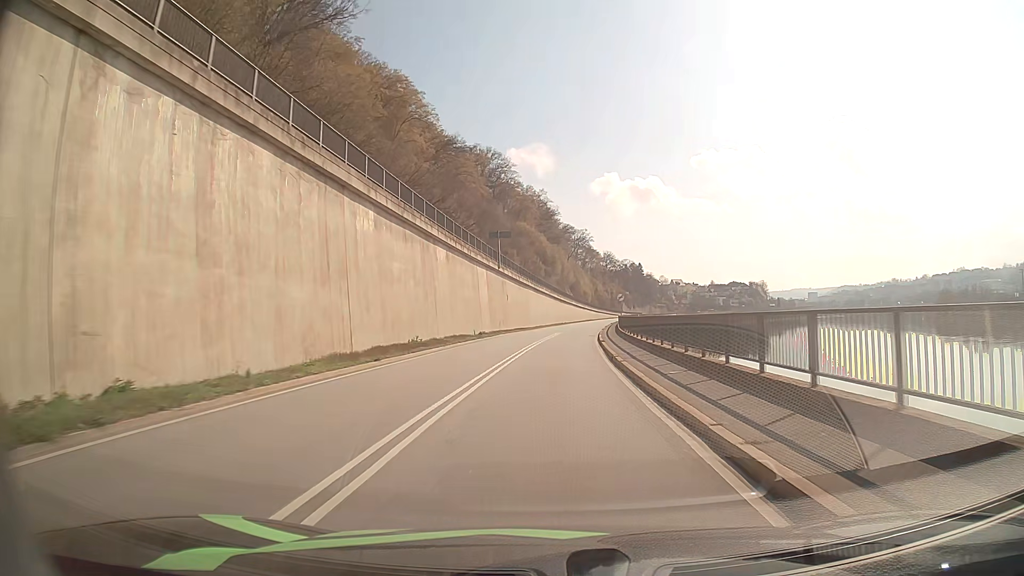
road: primary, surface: asphalt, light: Day
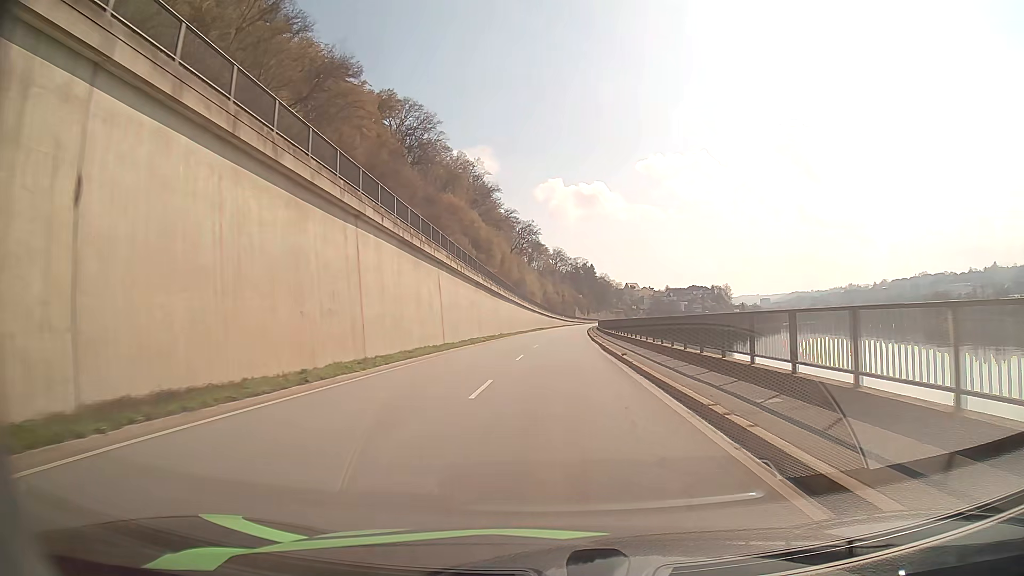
(+2.4, +56.6) m; +5°
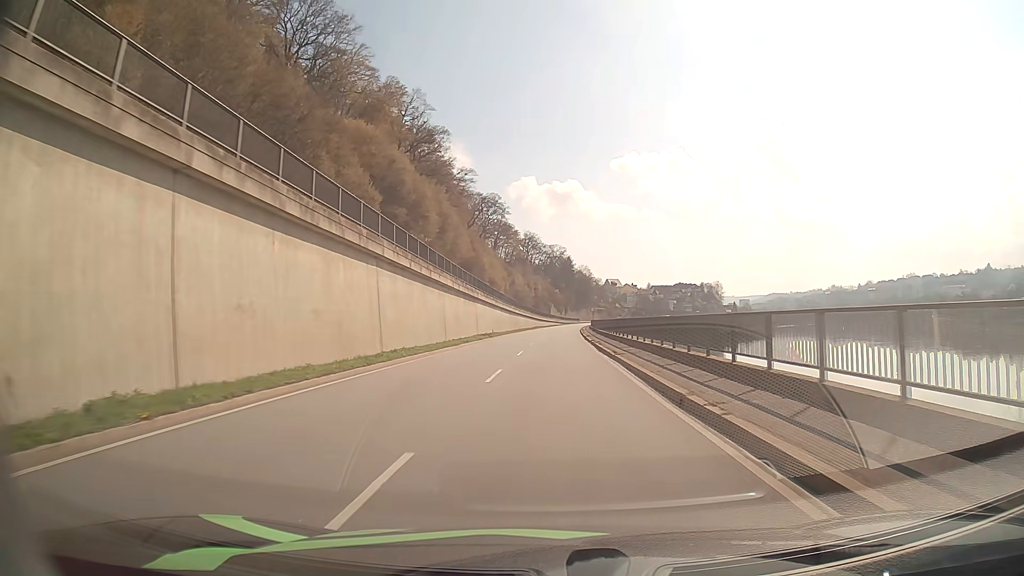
(+1.3, +57.0) m; +2°
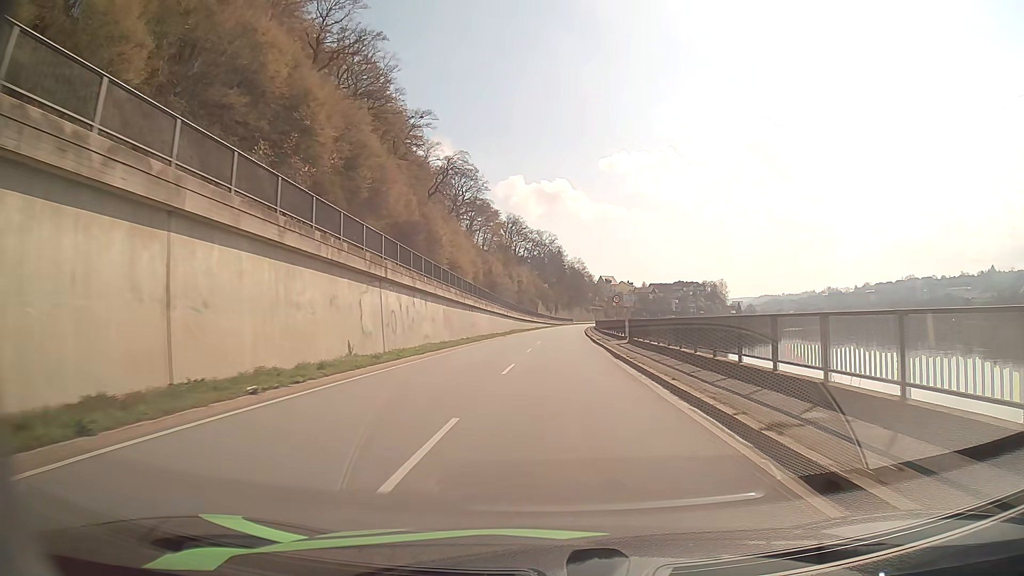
(+0.2, +45.7) m; +1°
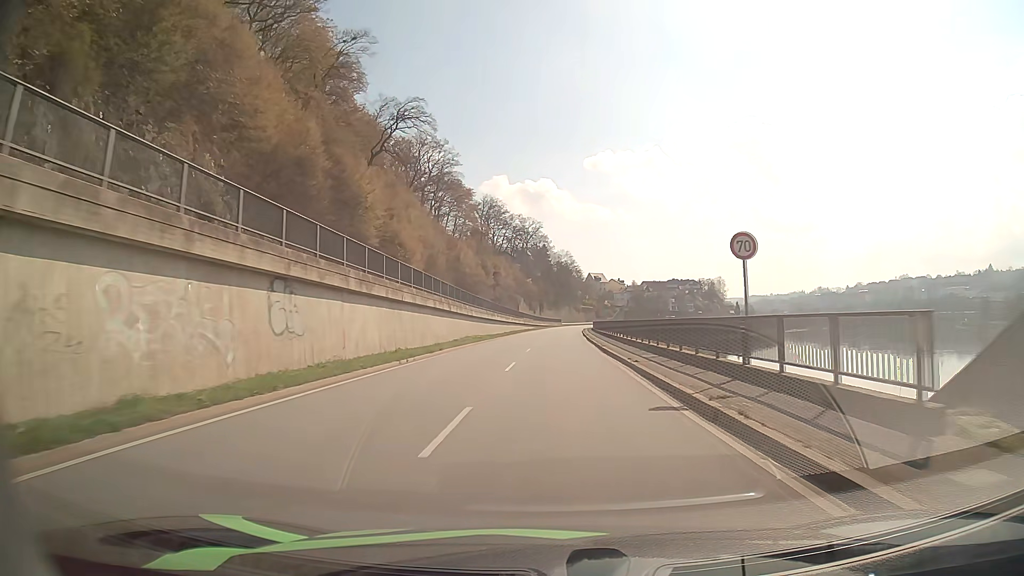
(+0.4, +34.7) m; +1°
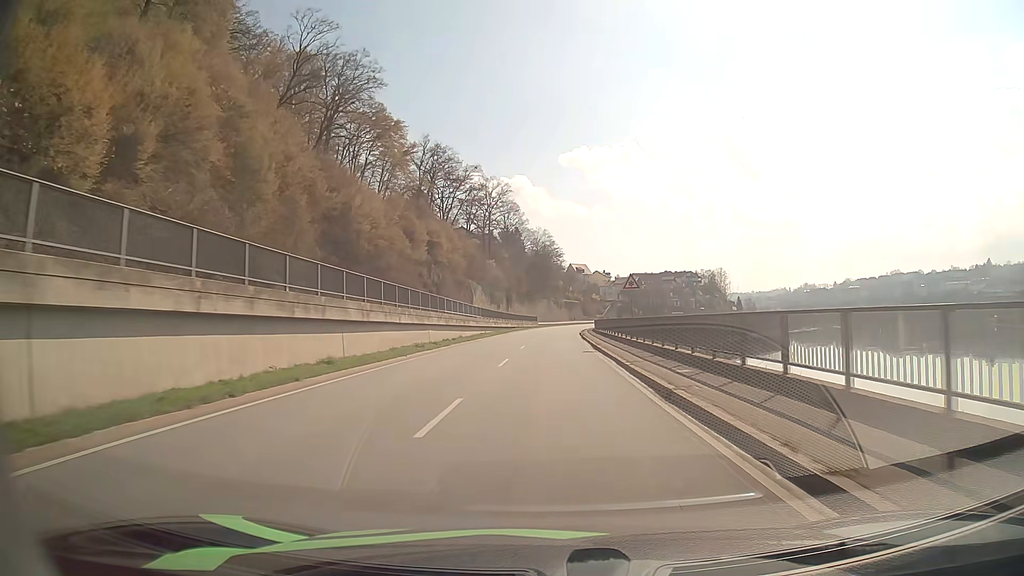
(+1.1, +59.2) m; +2°
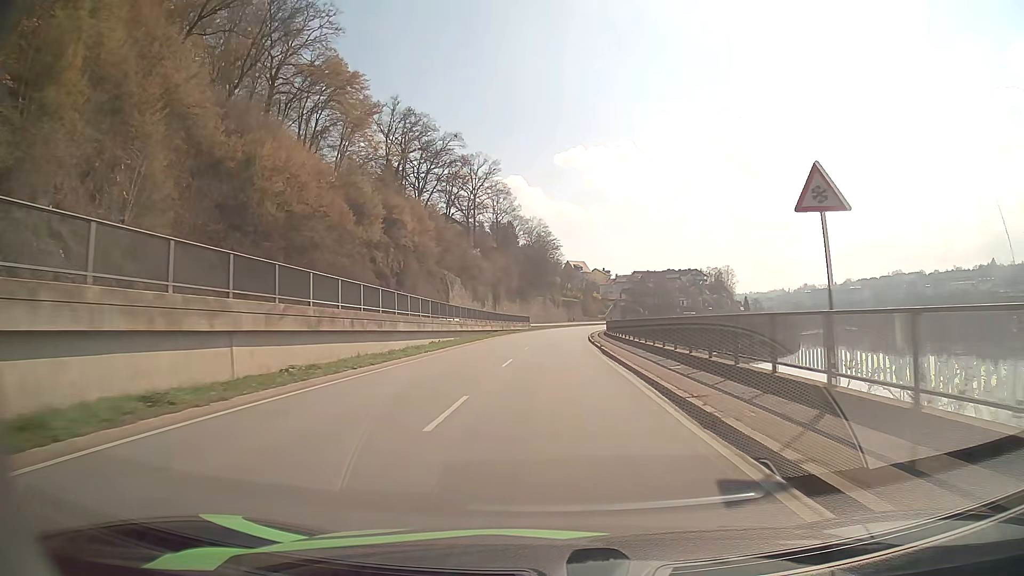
(+0.1, +23.6) m; 0°
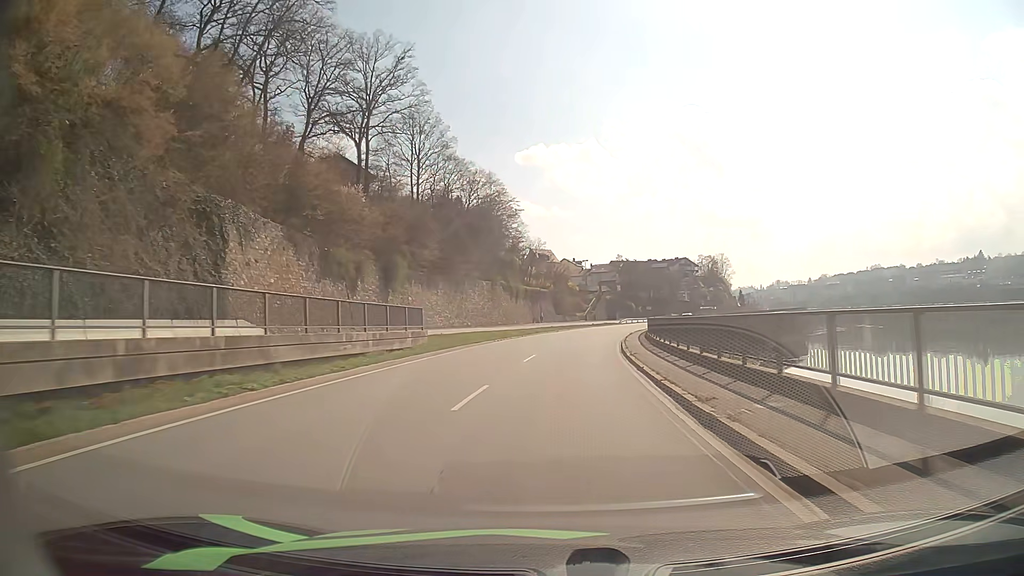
(+1.2, +58.2) m; +3°
(0, +10) (+1, +20) (+1, +30) (+2, +40) (+3, +50) (+5, +60) (+7, +70) (+9, +79) (+12, +89) (+14, +99) m
